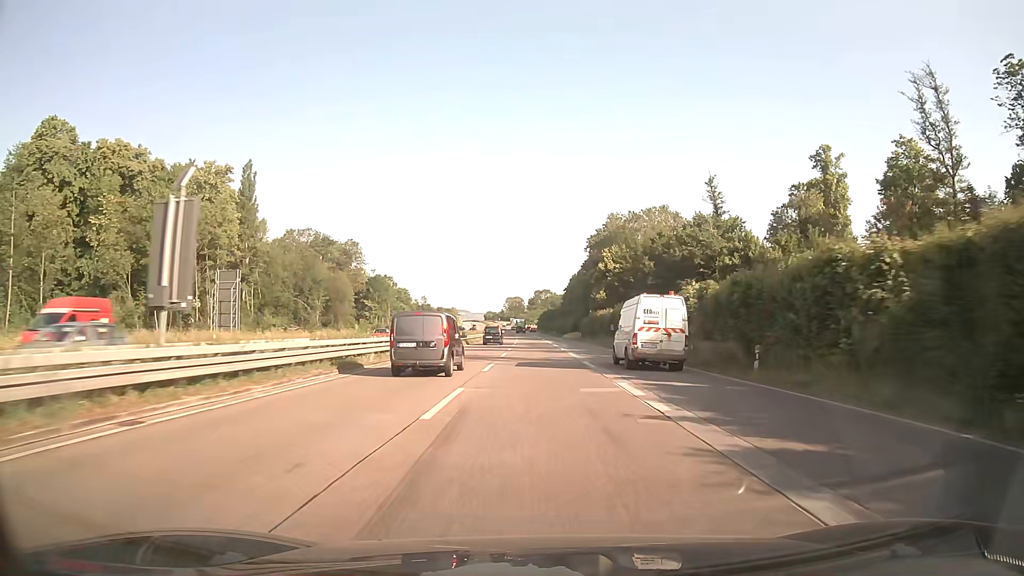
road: trunk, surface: asphalt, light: Day
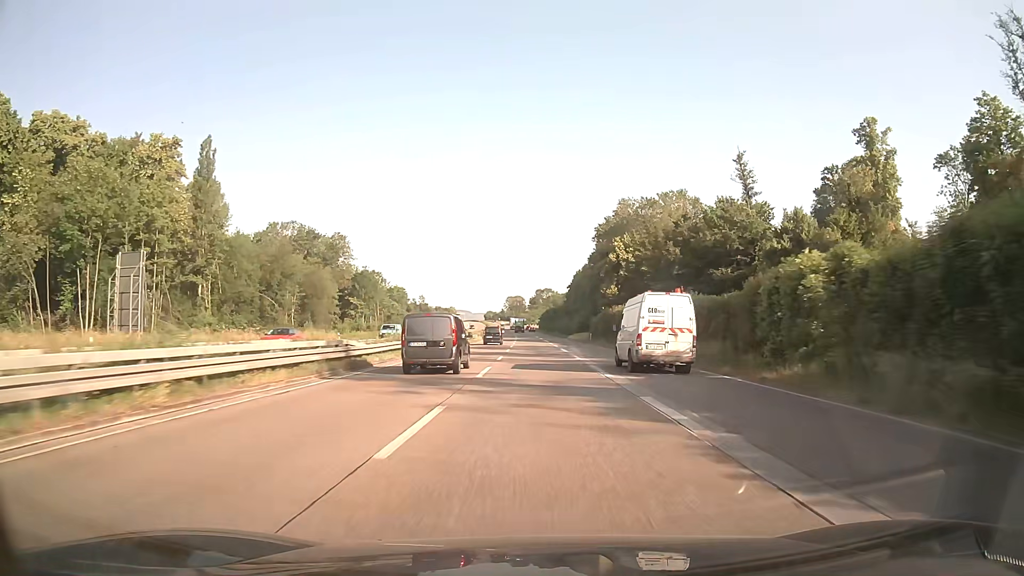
(0.0, +15.3) m; 0°
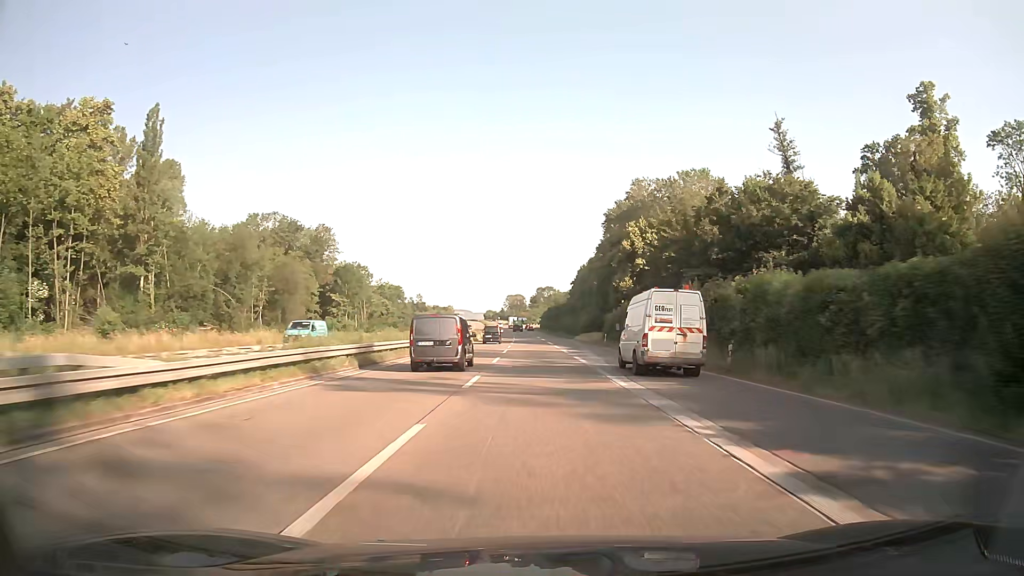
(0.0, +15.3) m; 0°
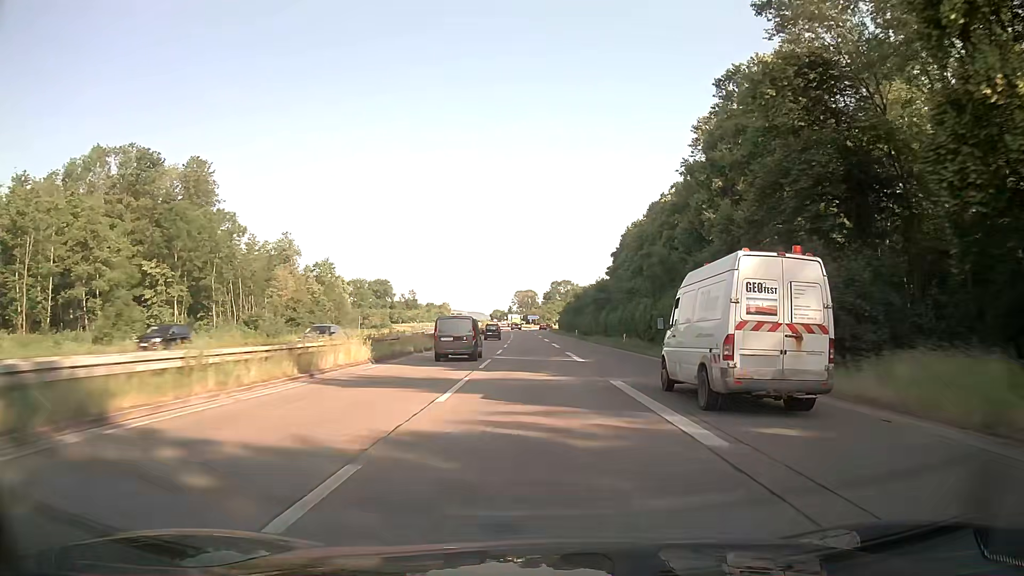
(-0.5, +76.5) m; -1°
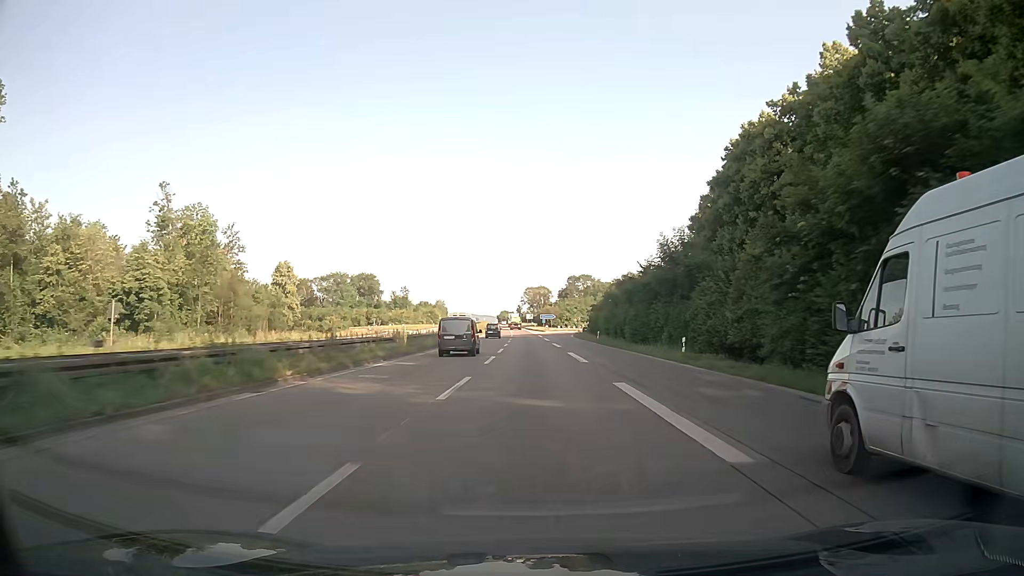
(-0.9, +61.2) m; -1°
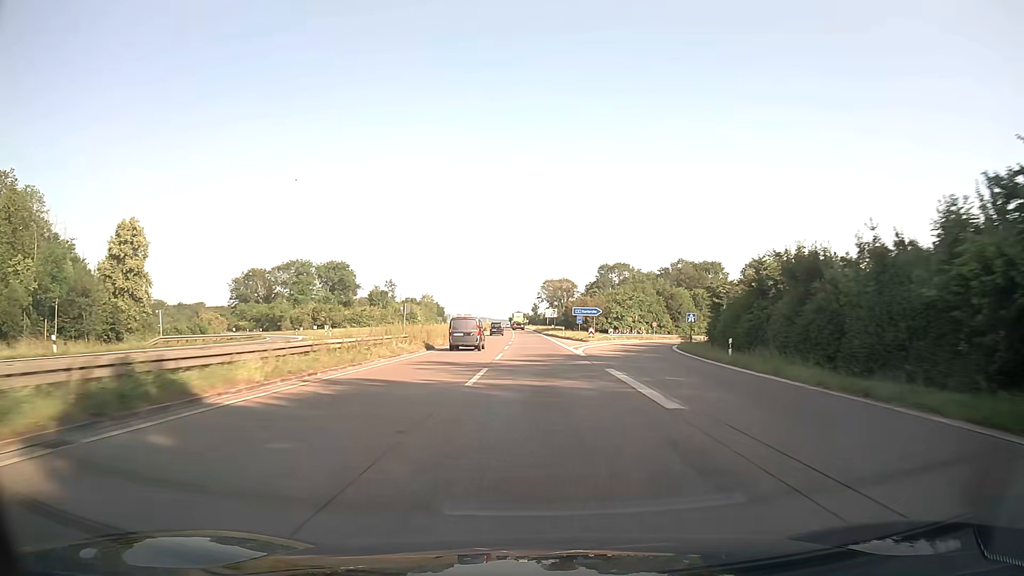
(-1.3, +76.0) m; -2°
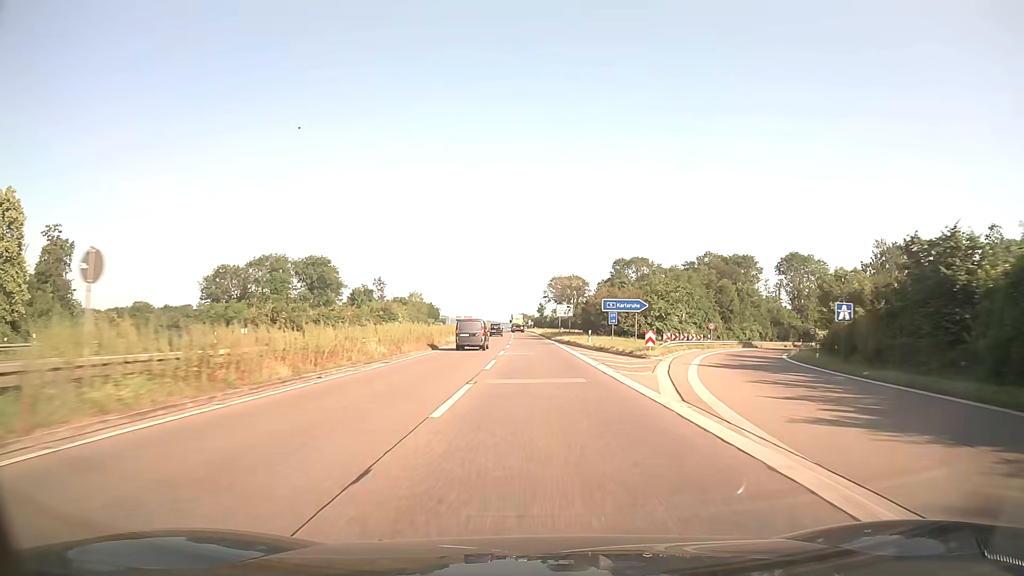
(-0.1, +30.1) m; 0°
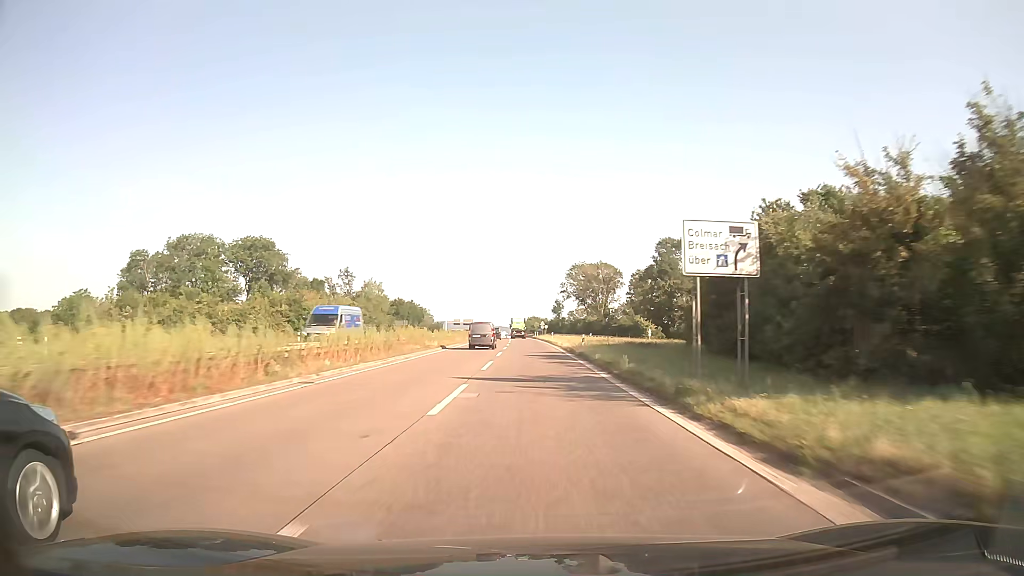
(-0.5, +59.7) m; -1°
(0, +10) (0, +20) (0, +30) (0, +40) (-1, +50) (-1, +60) (-1, +70) (-1, +80) (-2, +90) (-2, +100) m
